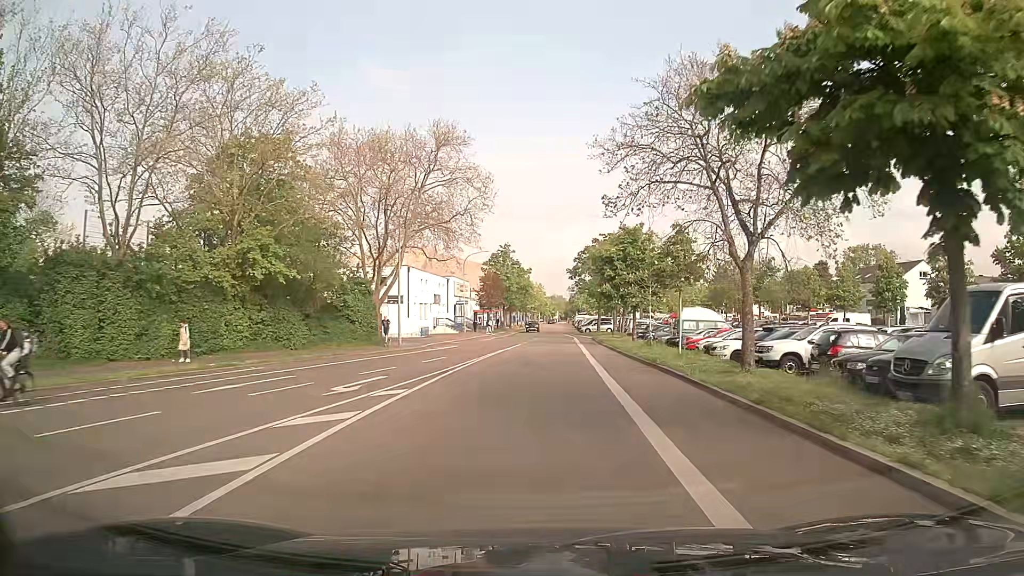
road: residential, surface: asphalt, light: Day
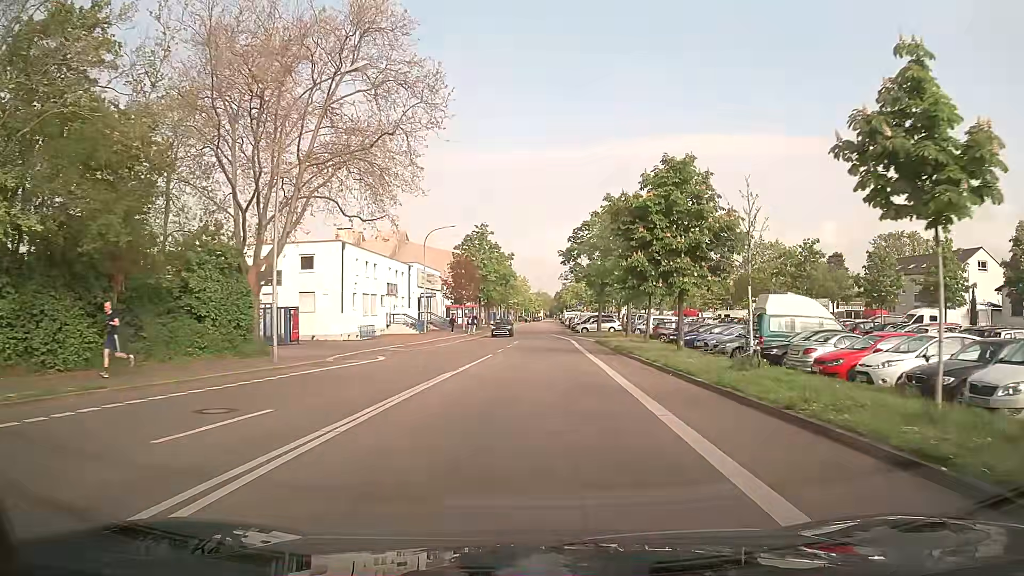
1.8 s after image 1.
(+0.2, +17.9) m; +1°
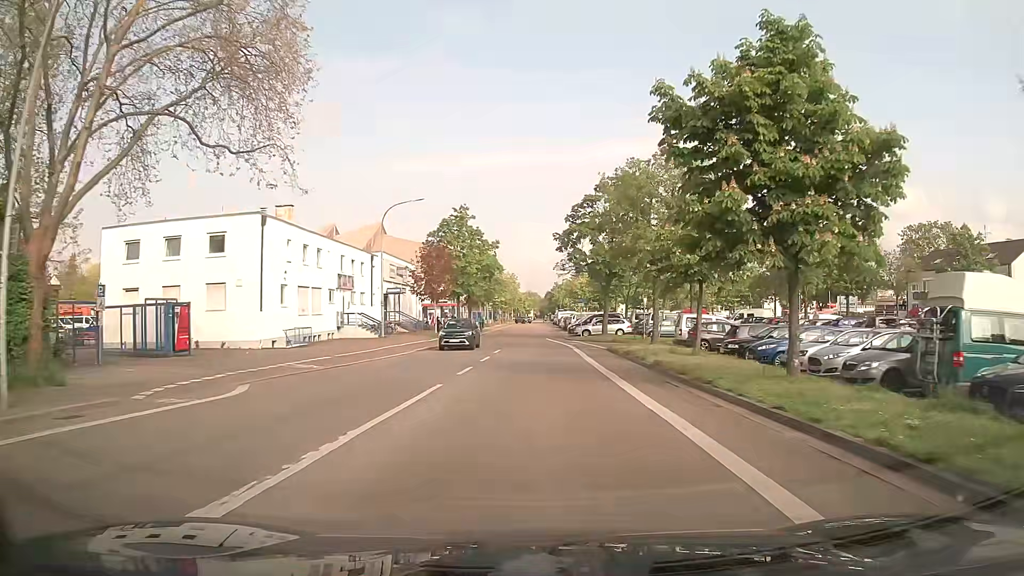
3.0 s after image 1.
(+0.2, +12.8) m; +2°
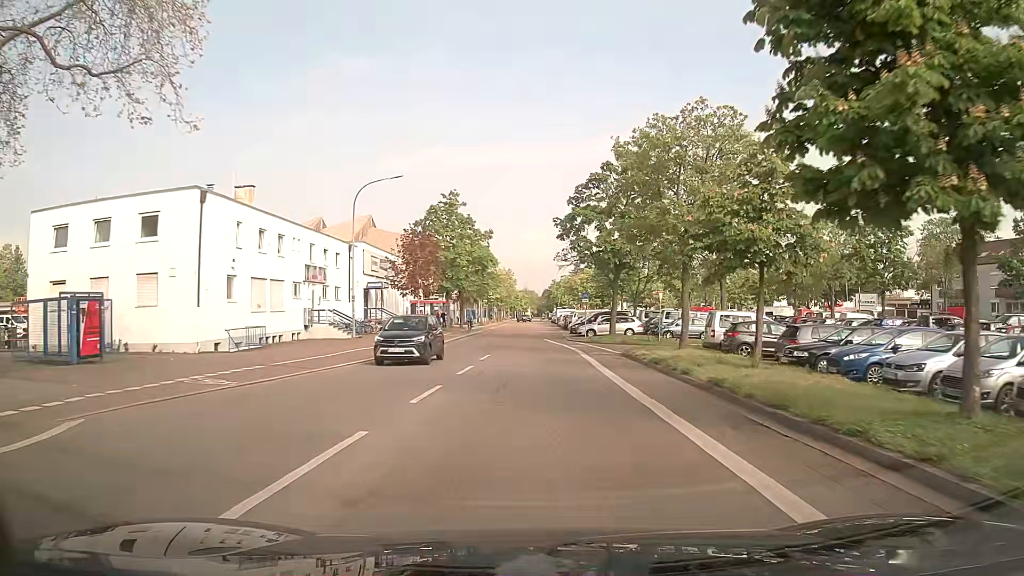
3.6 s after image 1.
(0.0, +6.6) m; 0°
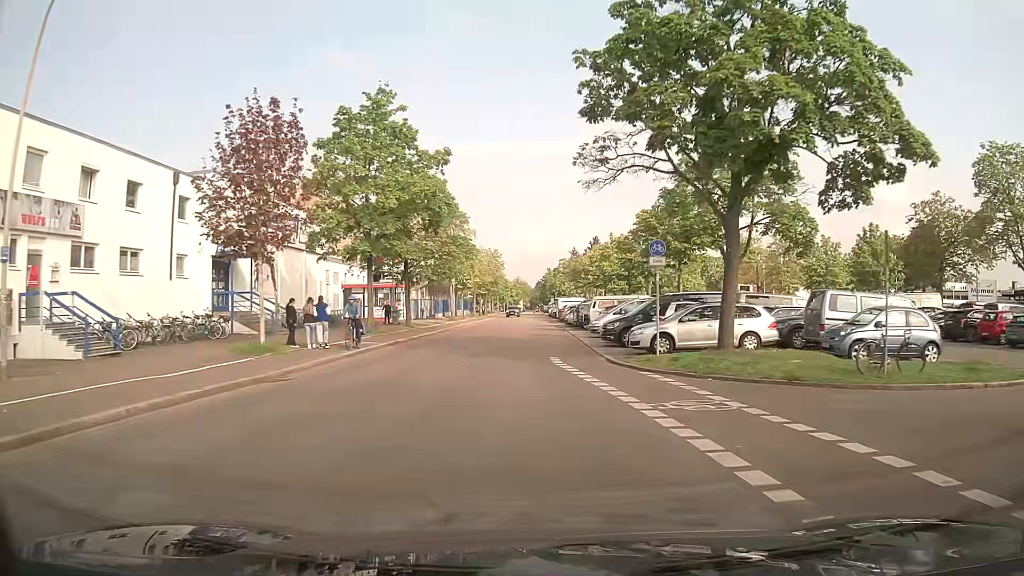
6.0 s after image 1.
(-0.1, +26.9) m; 0°
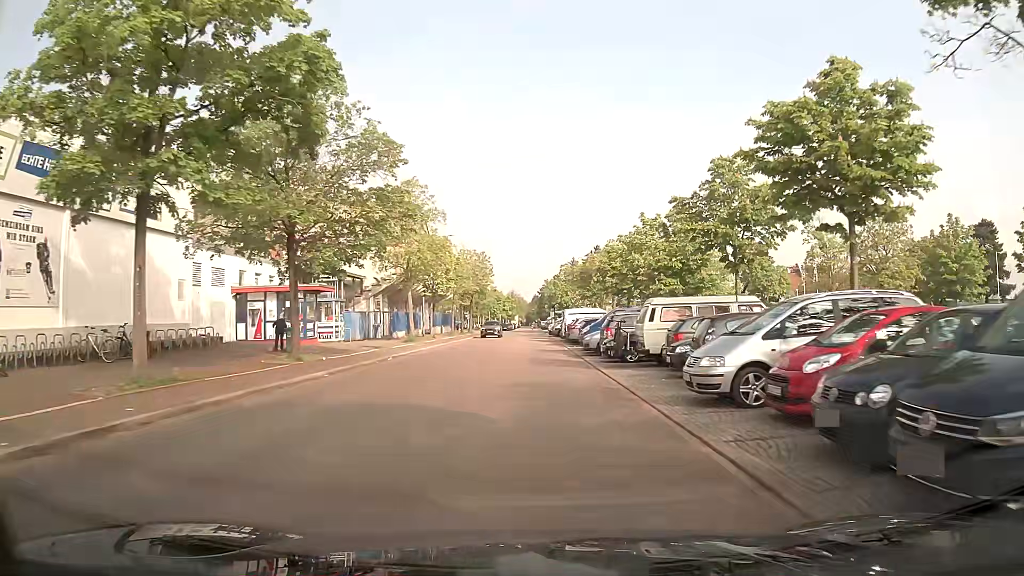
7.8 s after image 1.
(+0.1, +20.3) m; +1°
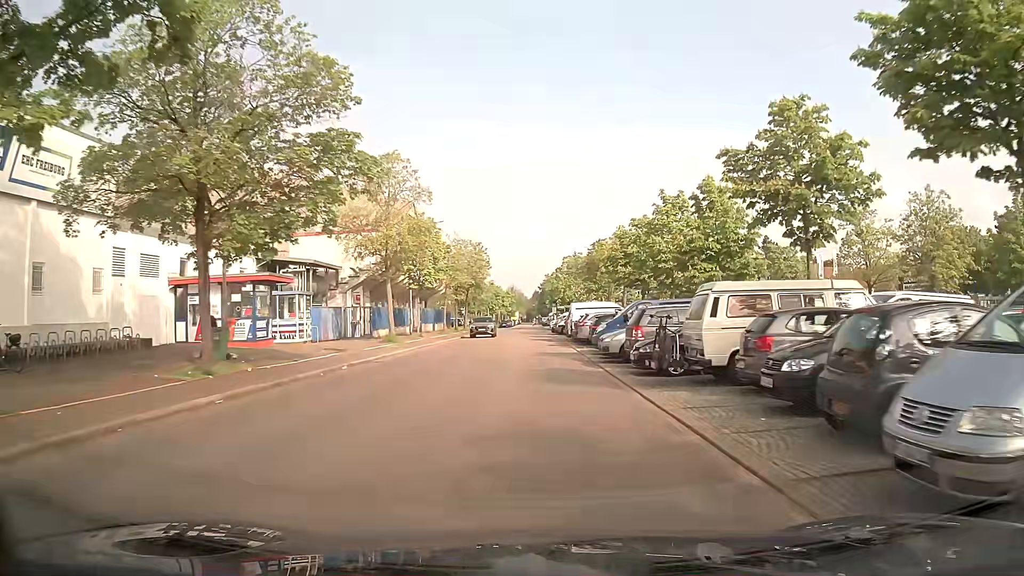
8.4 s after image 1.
(0.0, +6.7) m; 0°
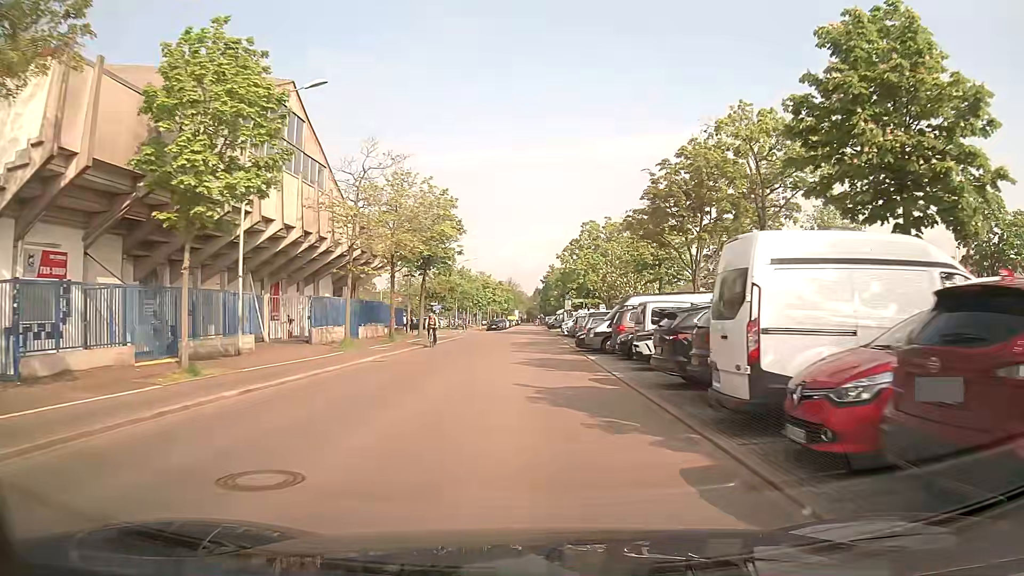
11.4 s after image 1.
(-0.1, +33.3) m; 0°
(0, +10) (0, +20) (0, +30) (0, +40) (0, +50) (0, +60) (0, +70) (0, +80) (0, +90) (0, +100) m
